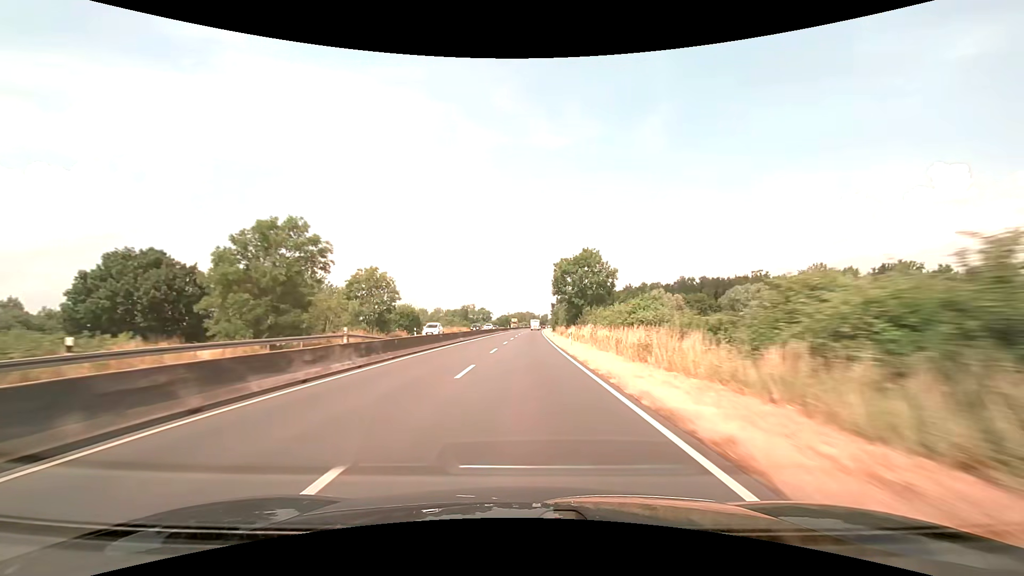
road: trunk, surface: asphalt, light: Day
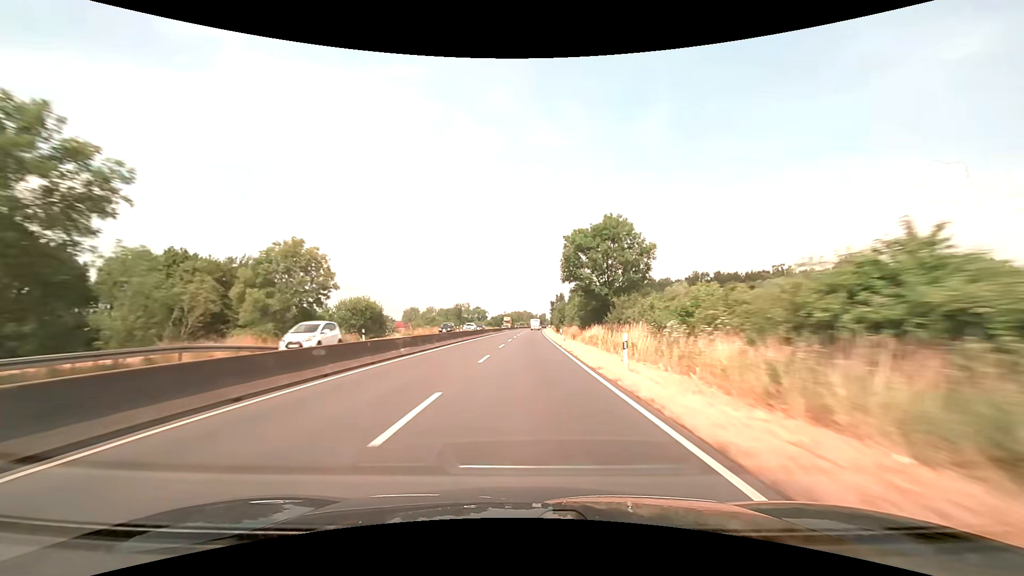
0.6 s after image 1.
(+0.1, +19.0) m; 0°
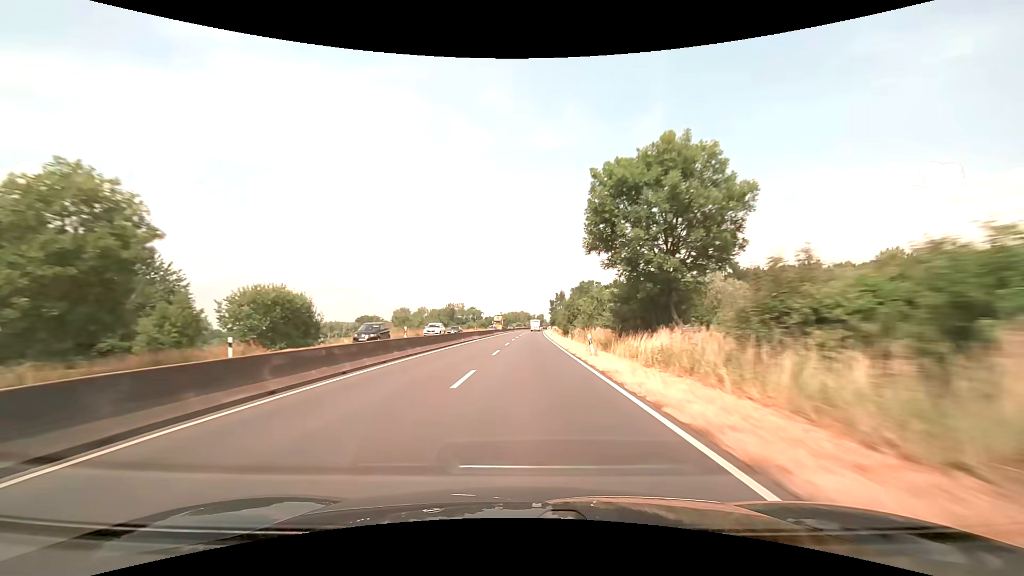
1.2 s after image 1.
(+0.1, +19.0) m; 0°
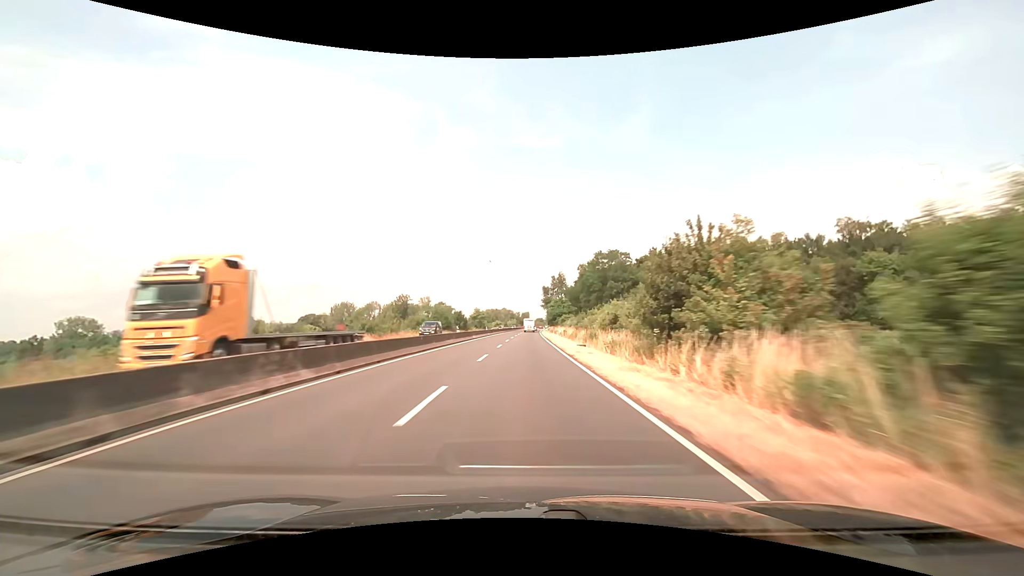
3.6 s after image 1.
(+1.2, +76.1) m; +2°
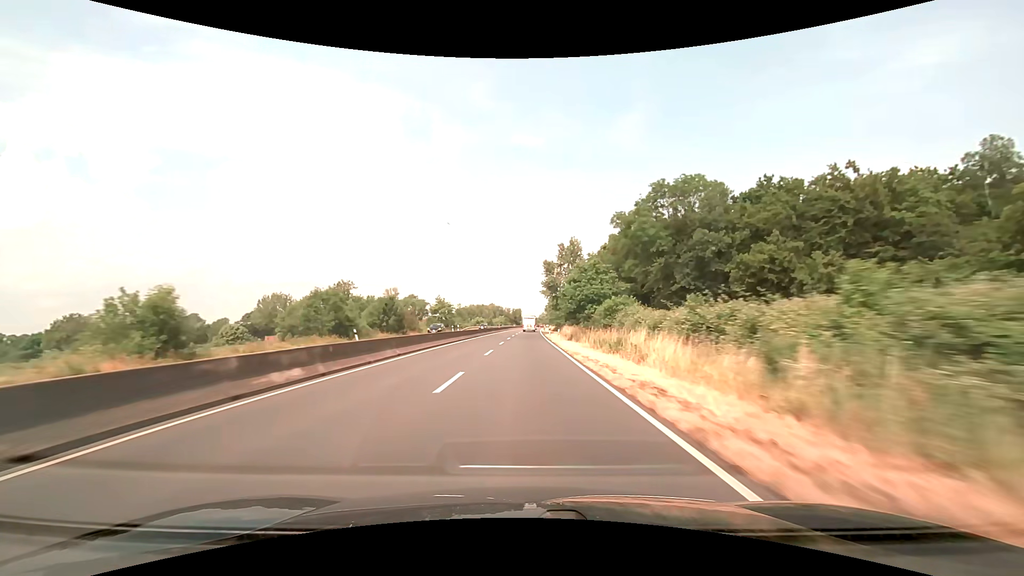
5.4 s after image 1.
(+0.6, +57.1) m; +1°
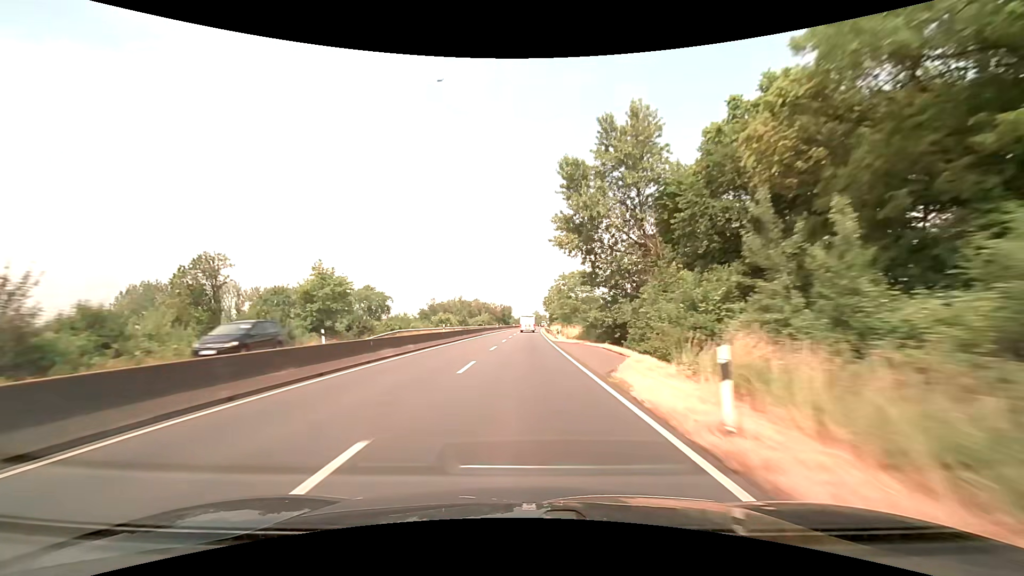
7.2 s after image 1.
(+0.5, +56.1) m; +1°
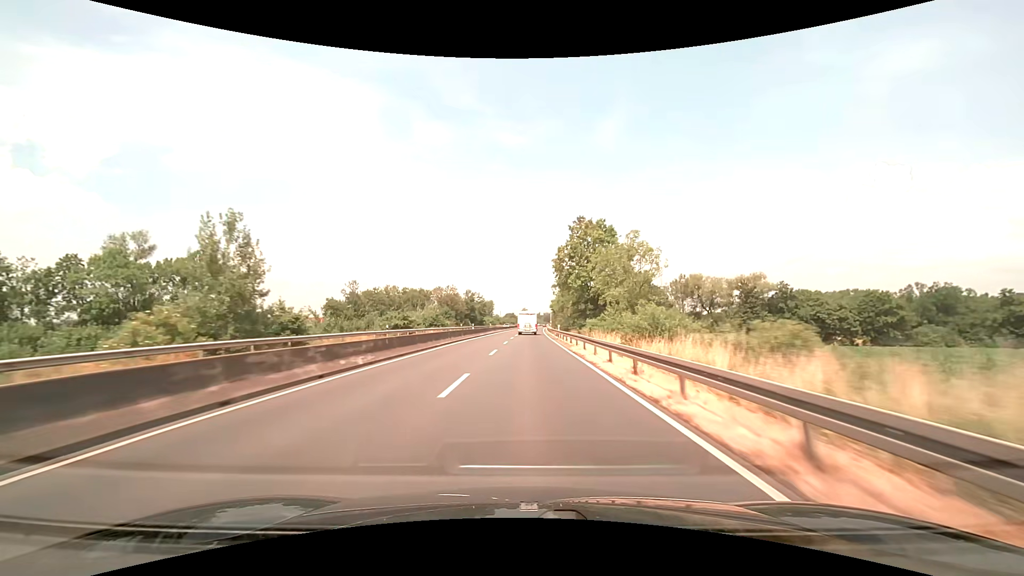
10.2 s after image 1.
(+1.1, +88.5) m; +2°
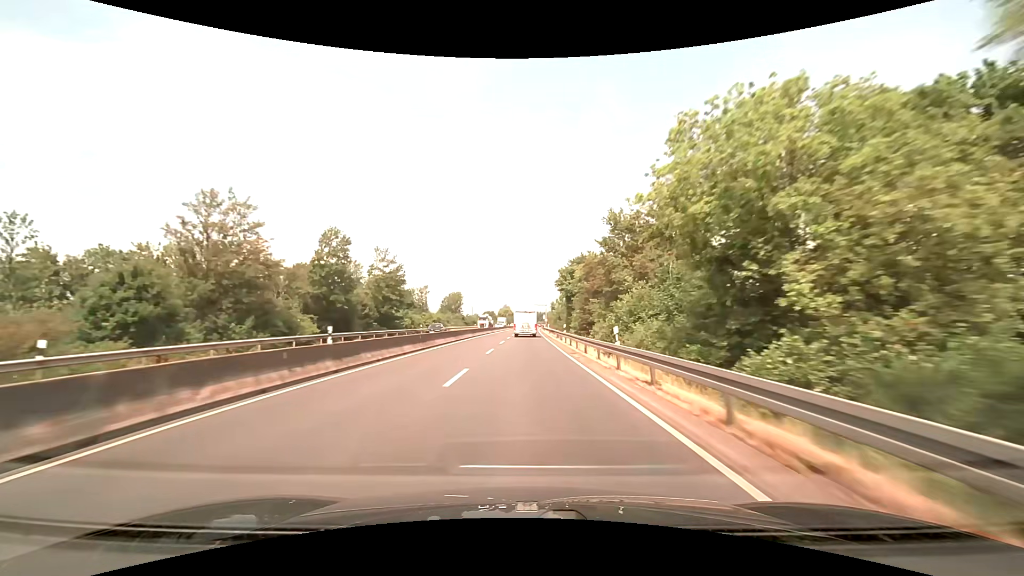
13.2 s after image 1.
(+1.4, +82.4) m; +2°
(0, +10) (0, +20) (0, +30) (0, +40) (0, +50) (+1, +60) (+1, +70) (+1, +80) (+1, +90) (+1, +100) m
